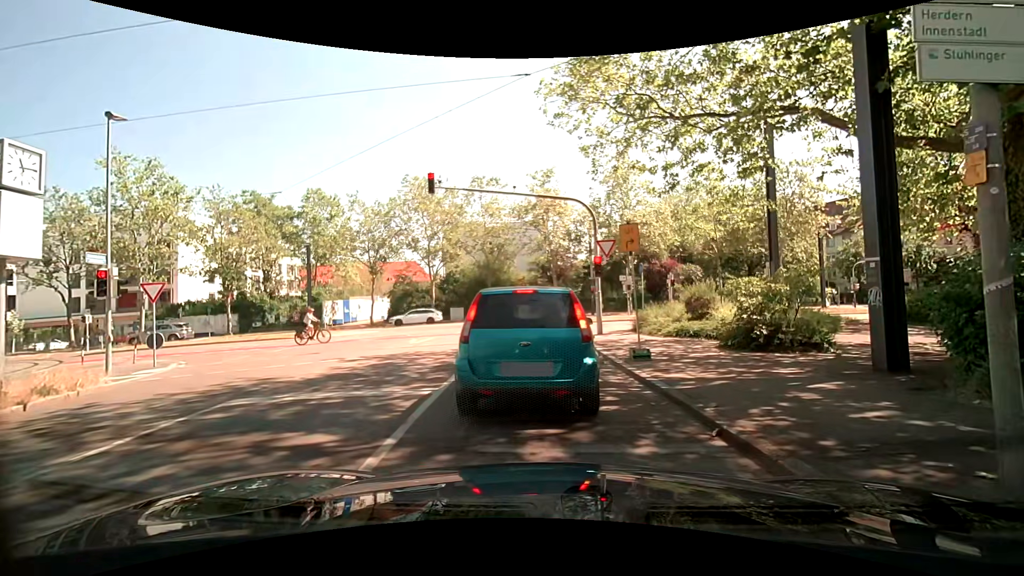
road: tertiary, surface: asphalt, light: Day
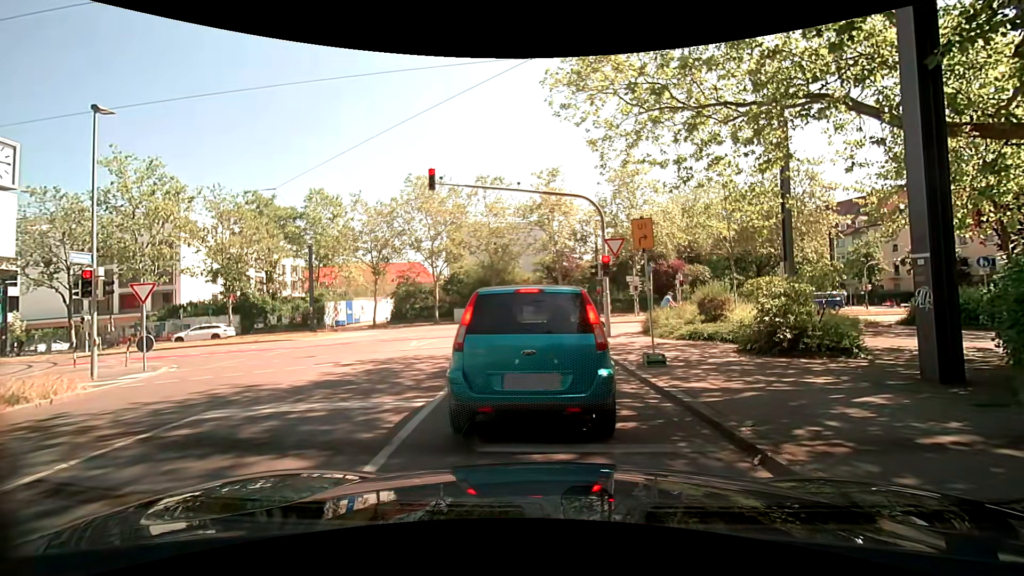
(0.0, +0.8) m; 0°
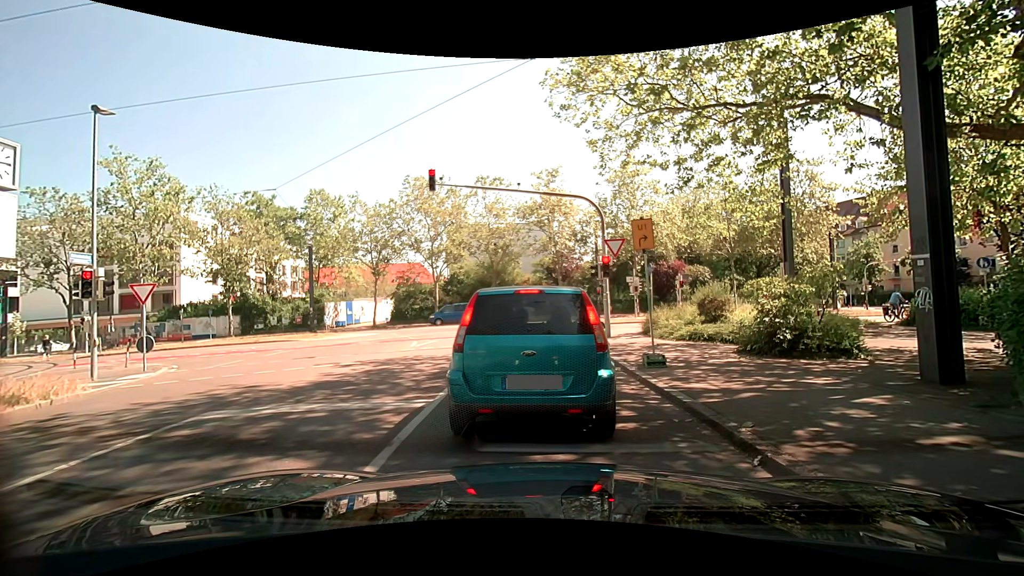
(0.0, +0.1) m; 0°
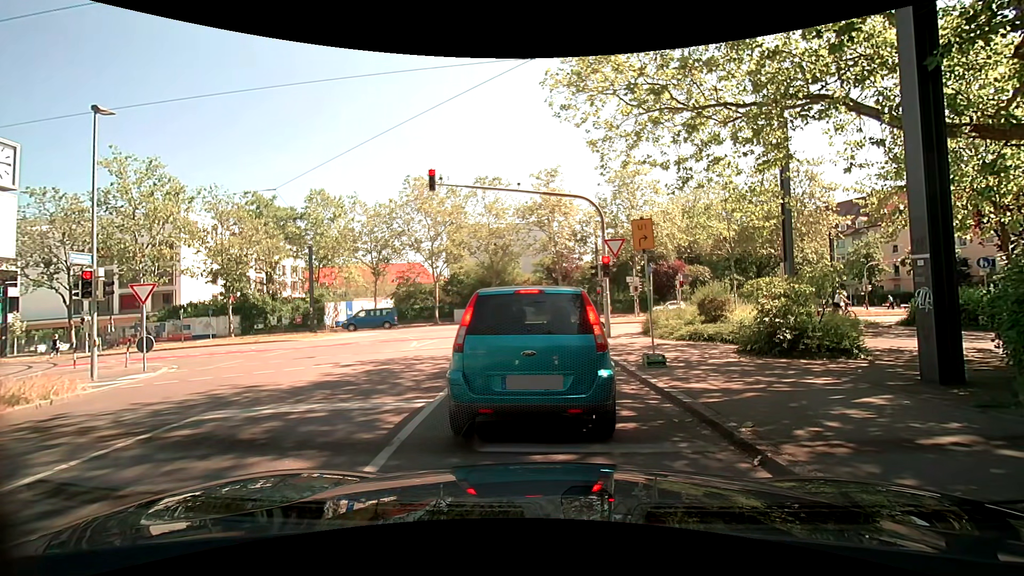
(0.0, 0.0) m; 0°
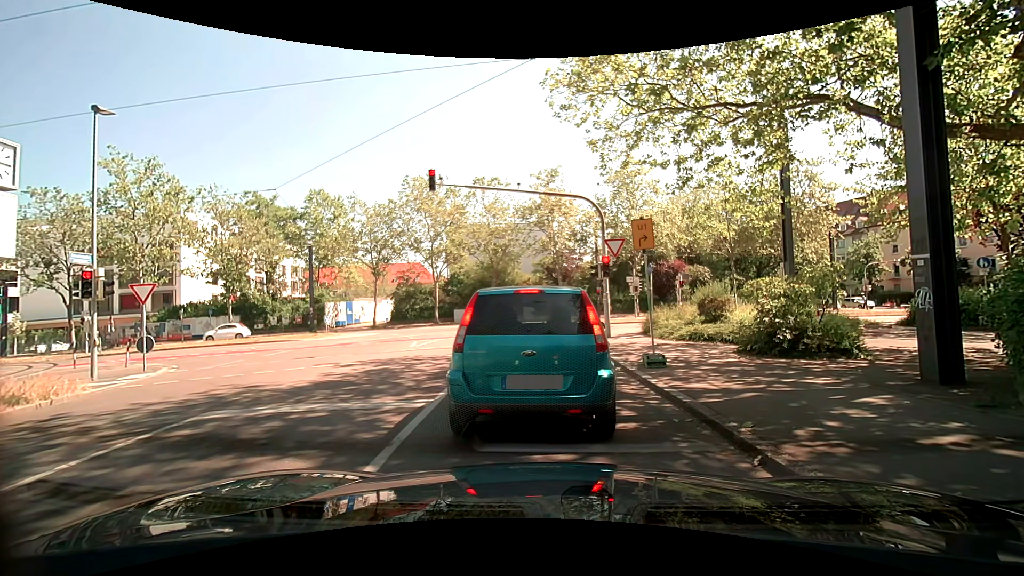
(0.0, 0.0) m; 0°
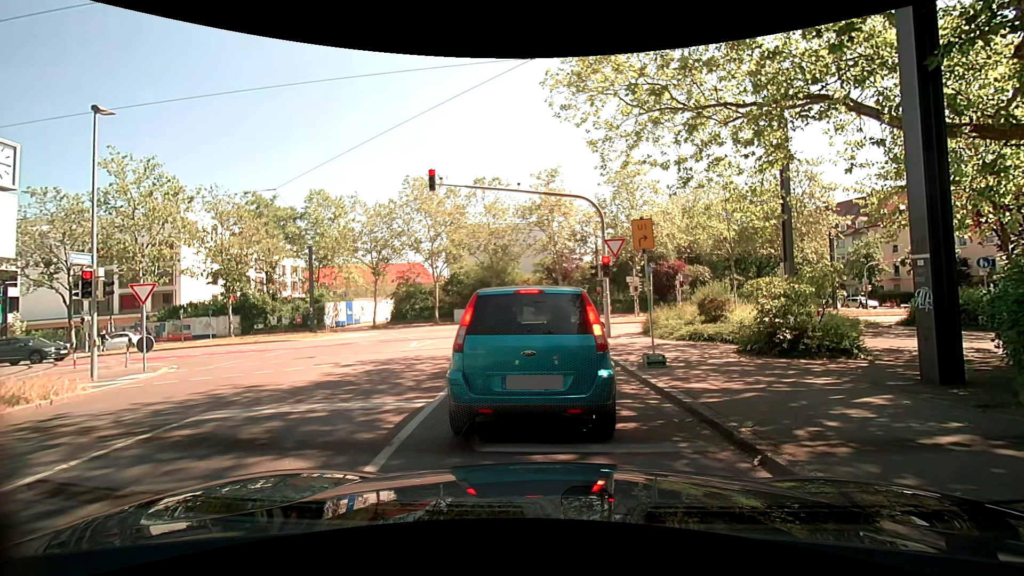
(0.0, 0.0) m; 0°
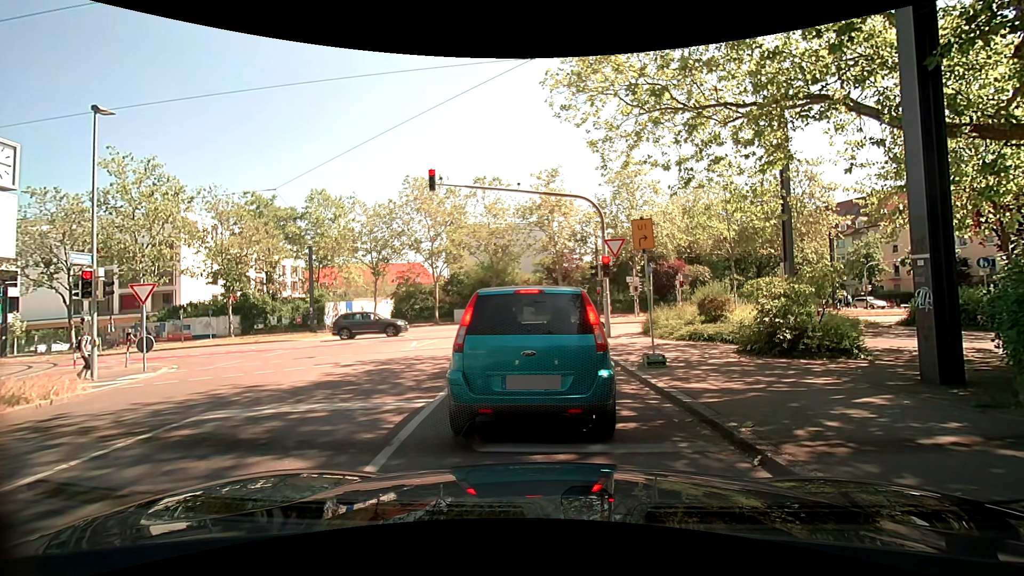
(0.0, 0.0) m; 0°
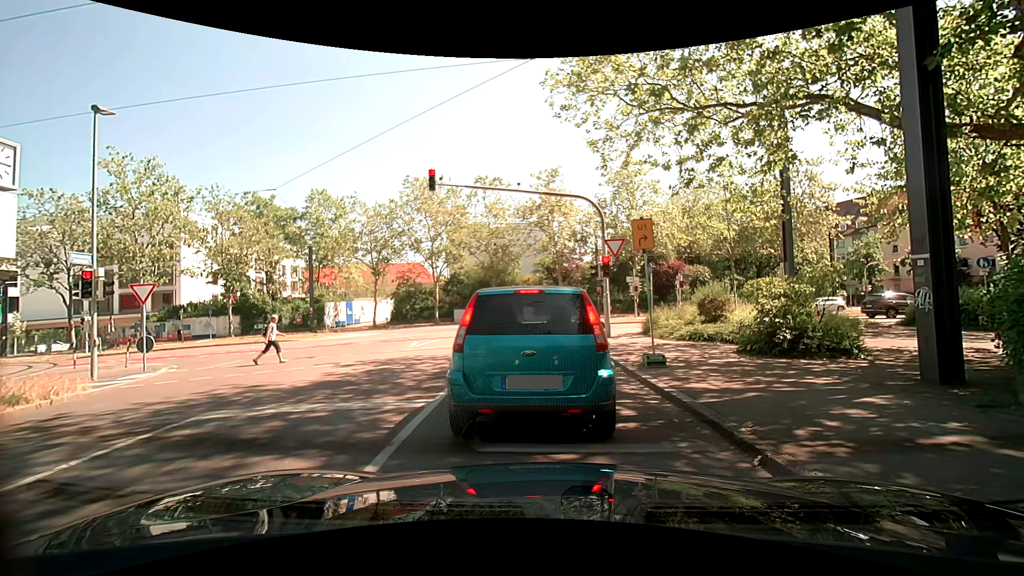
(0.0, 0.0) m; 0°
